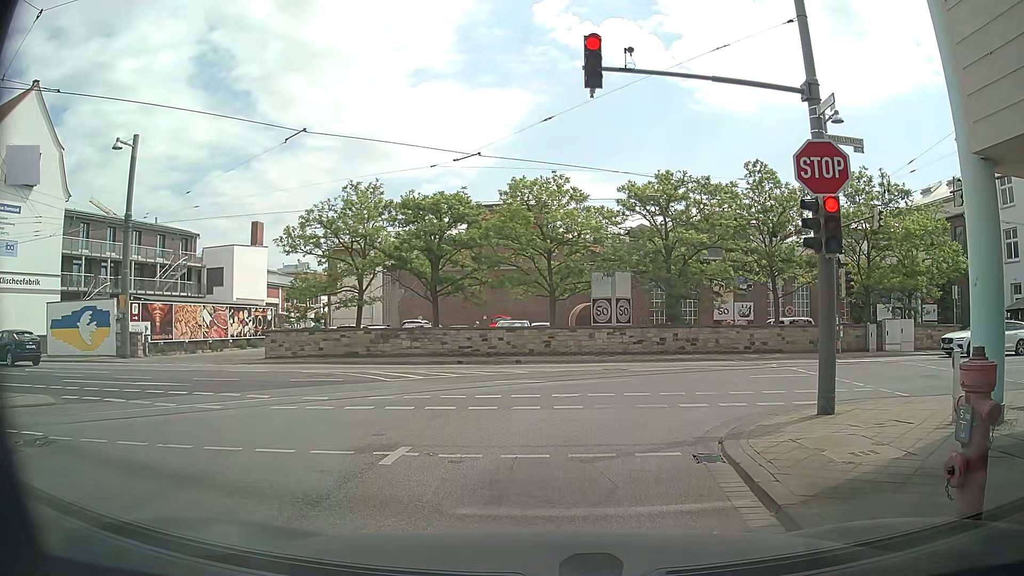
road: residential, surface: asphalt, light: Day
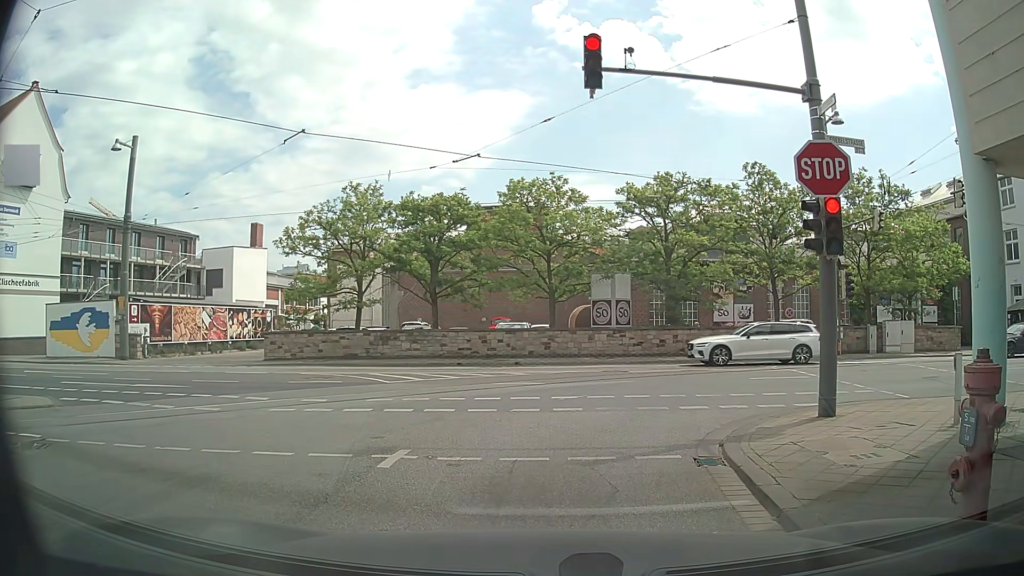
(0.0, +0.2) m; 0°
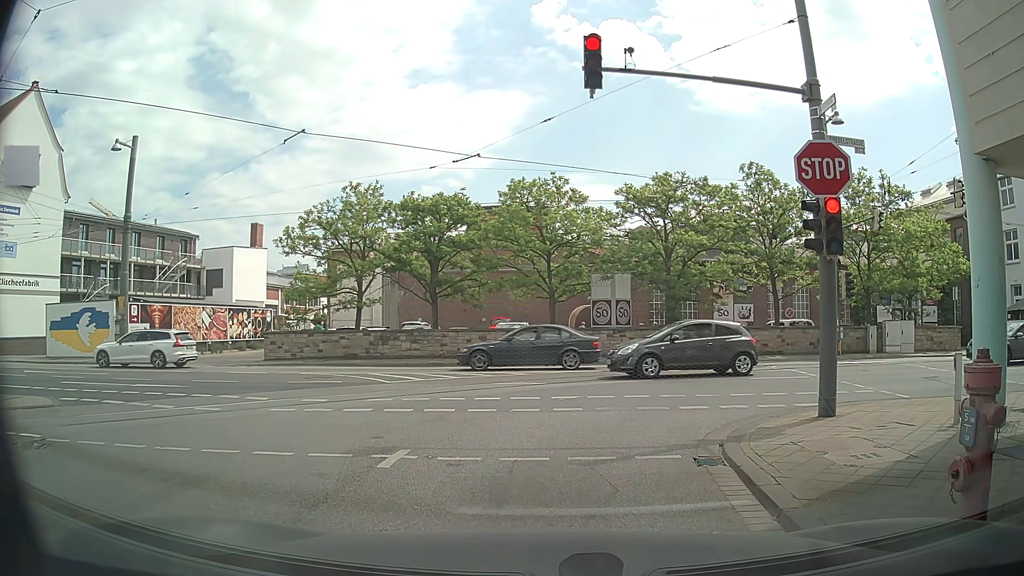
(0.0, 0.0) m; 0°
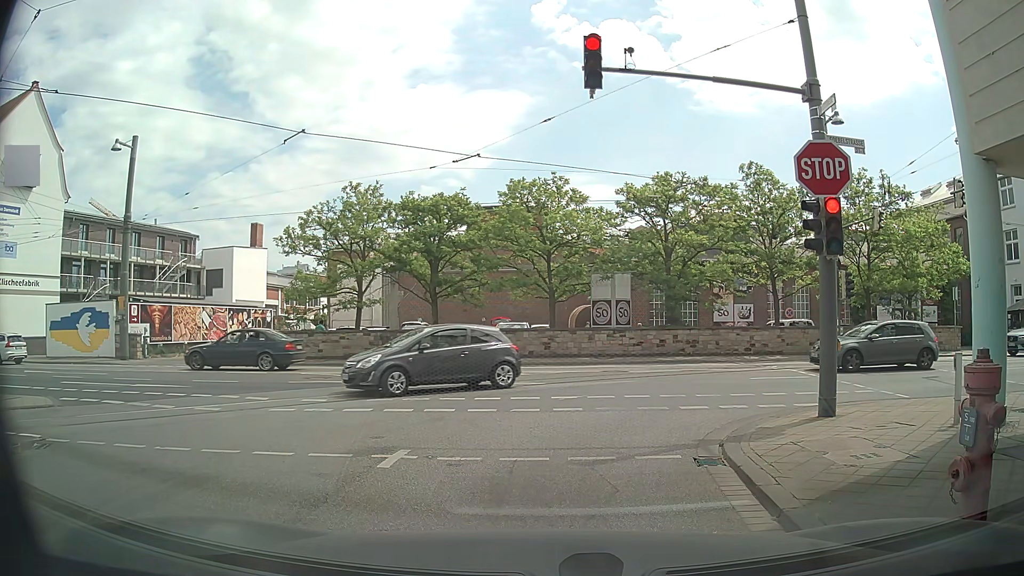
(0.0, 0.0) m; 0°
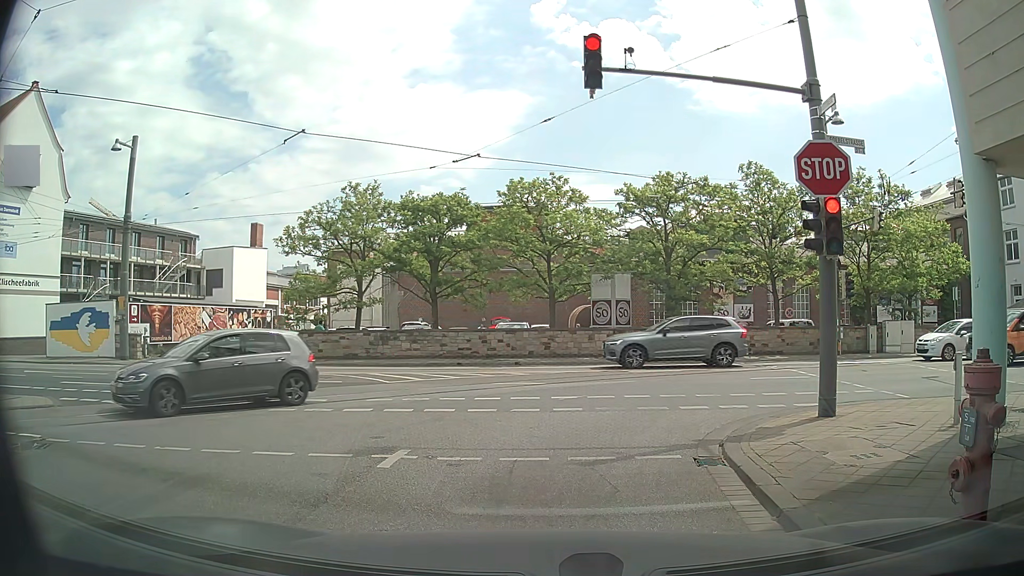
(0.0, 0.0) m; 0°
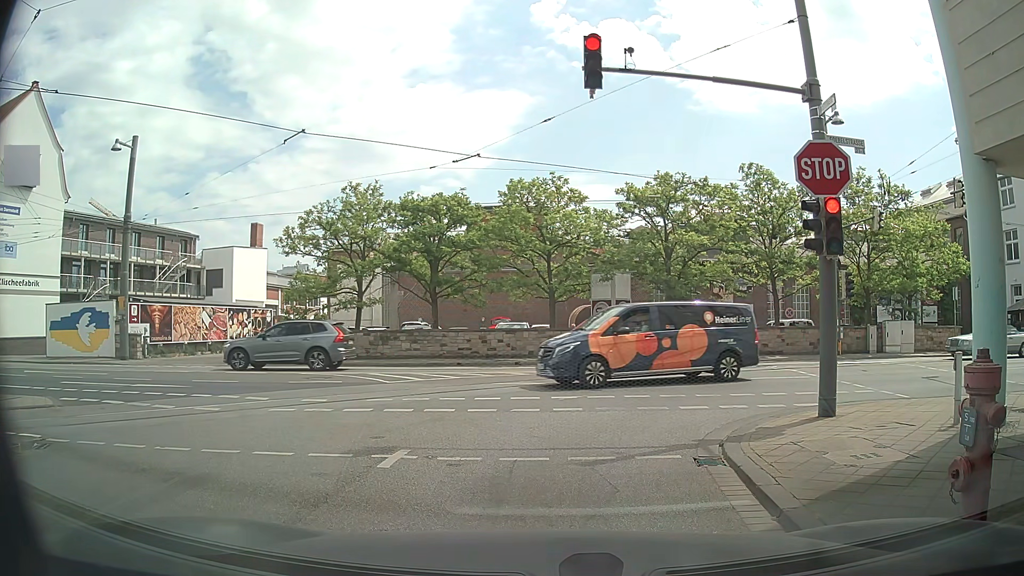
(0.0, 0.0) m; 0°
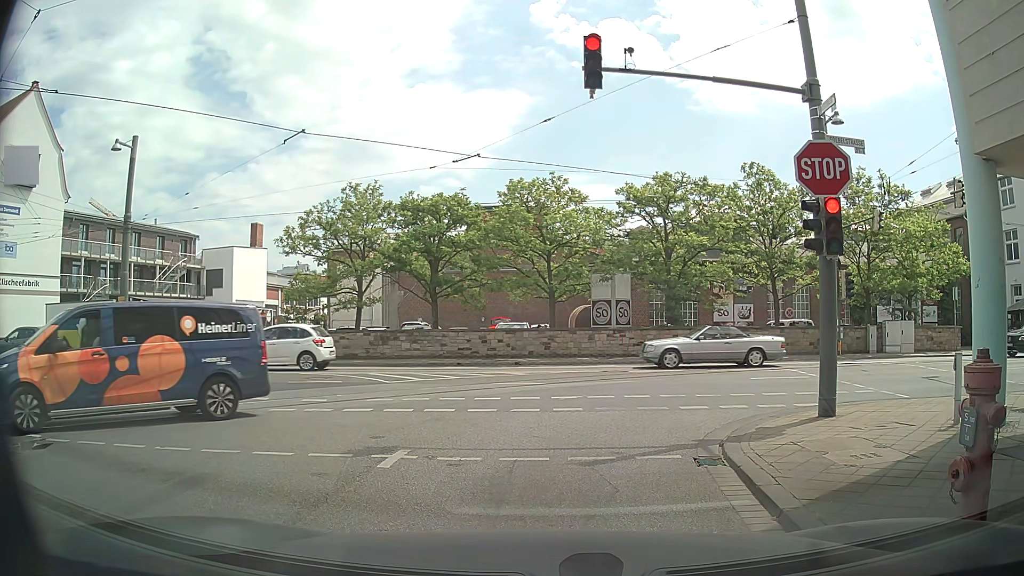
(0.0, 0.0) m; 0°
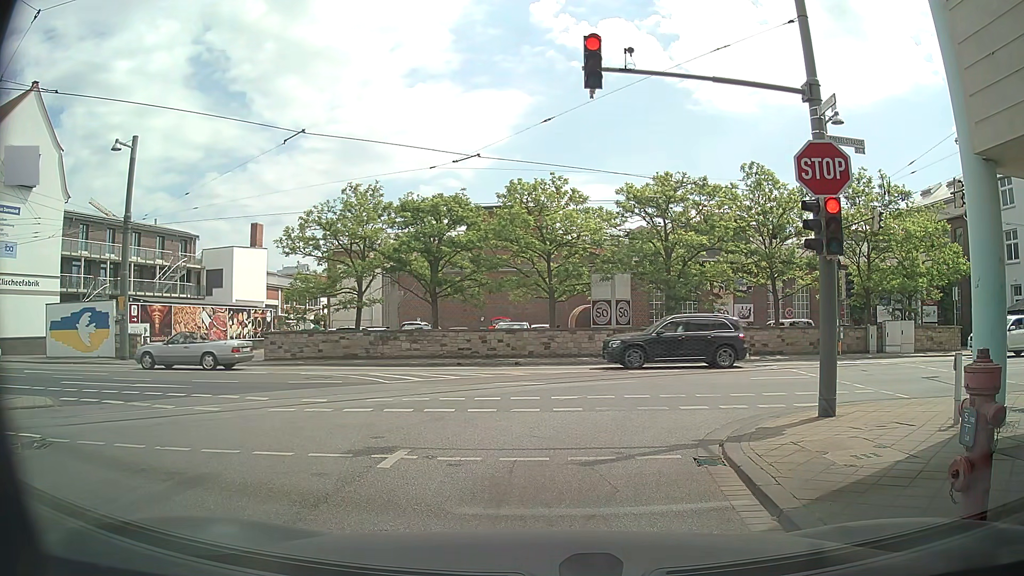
(0.0, 0.0) m; 0°
